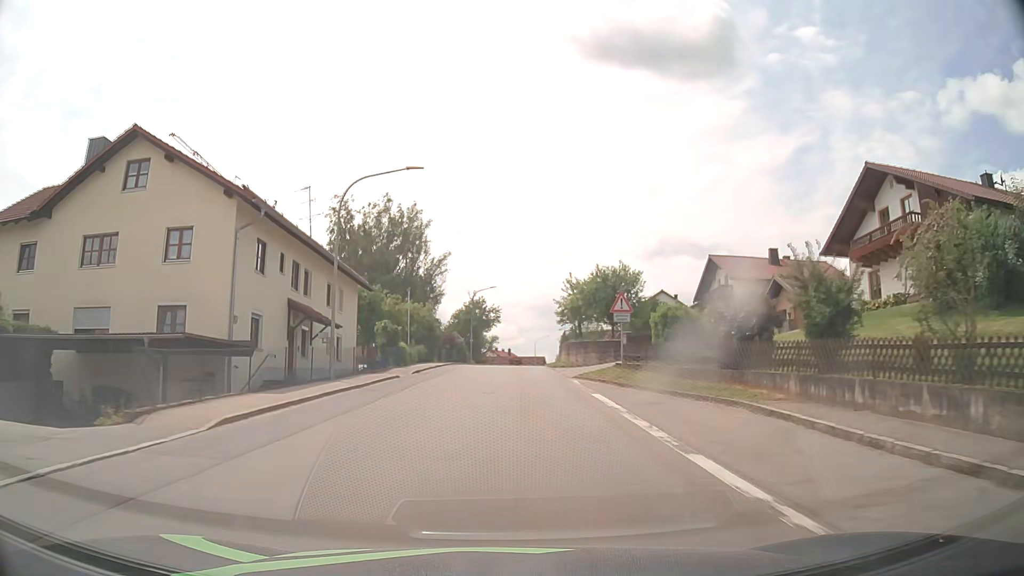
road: tertiary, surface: asphalt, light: Day
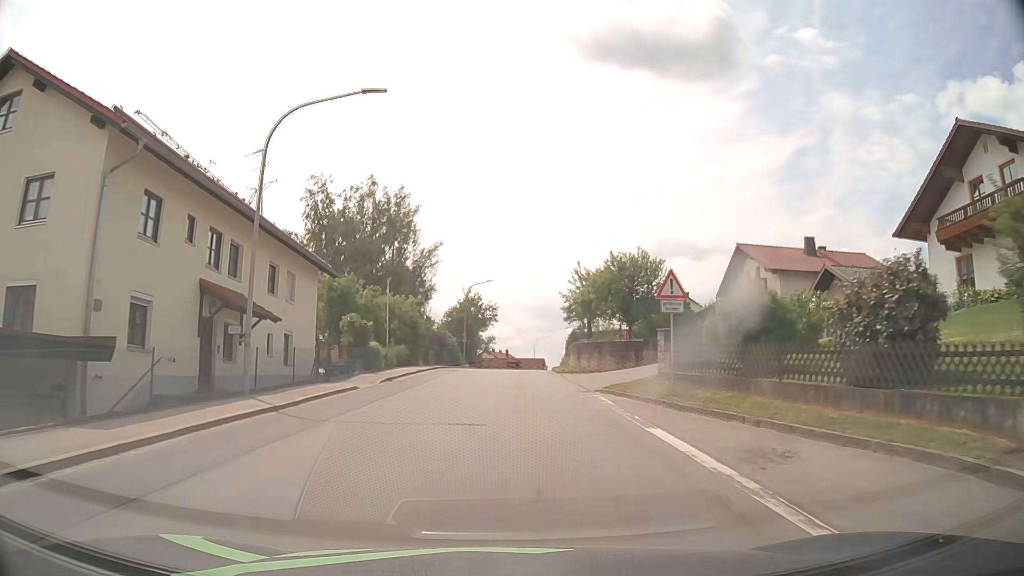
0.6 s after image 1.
(0.0, +7.6) m; 0°
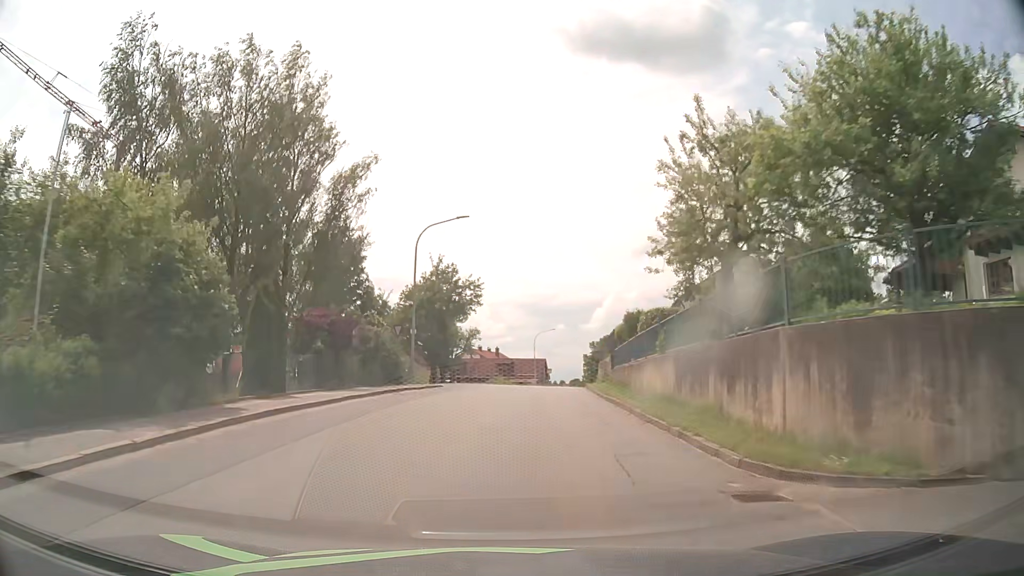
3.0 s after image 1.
(+0.2, +30.5) m; +1°
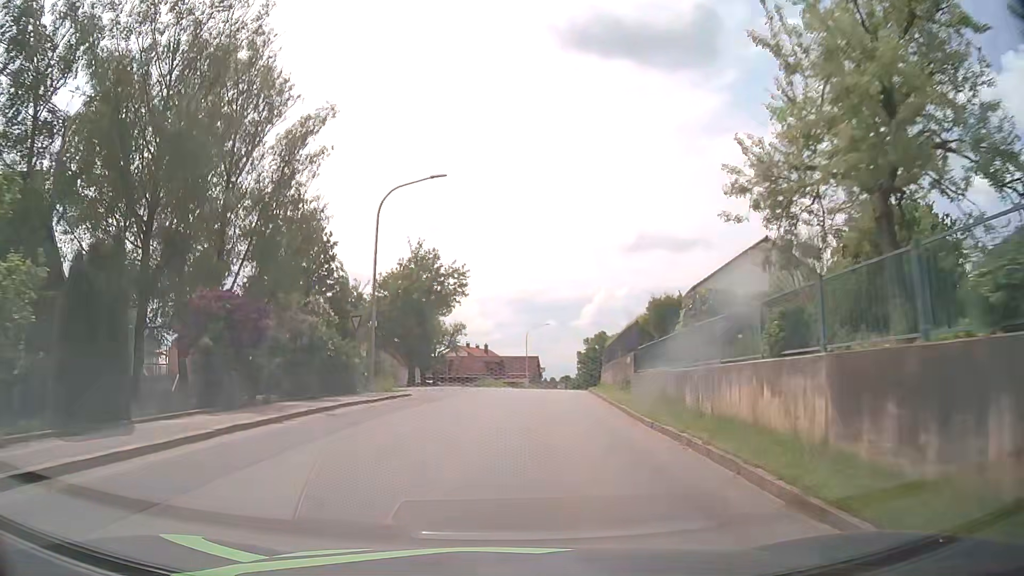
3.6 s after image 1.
(0.0, +7.6) m; +1°
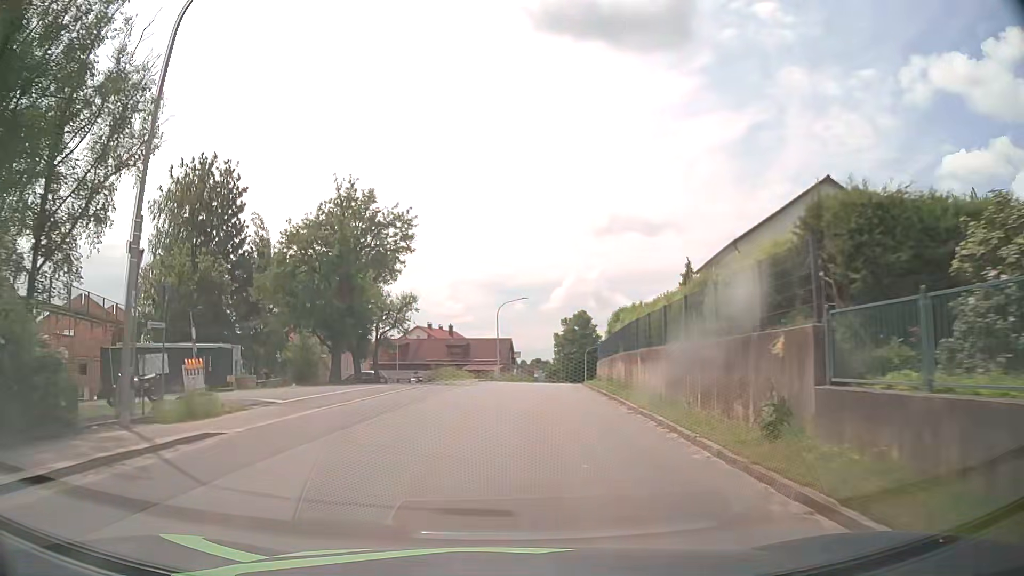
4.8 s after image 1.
(+0.4, +15.4) m; +2°
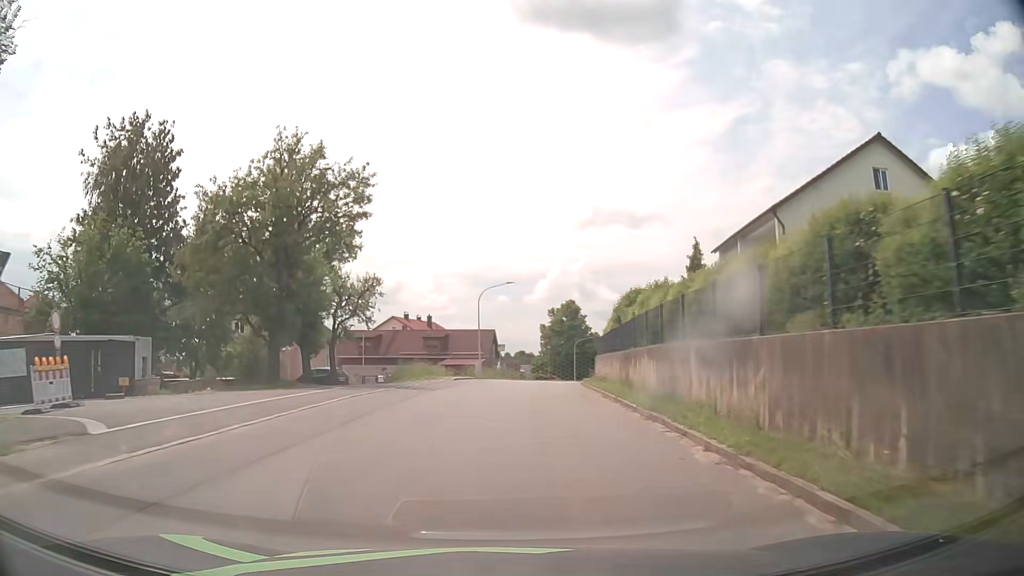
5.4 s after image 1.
(+0.1, +7.7) m; +2°
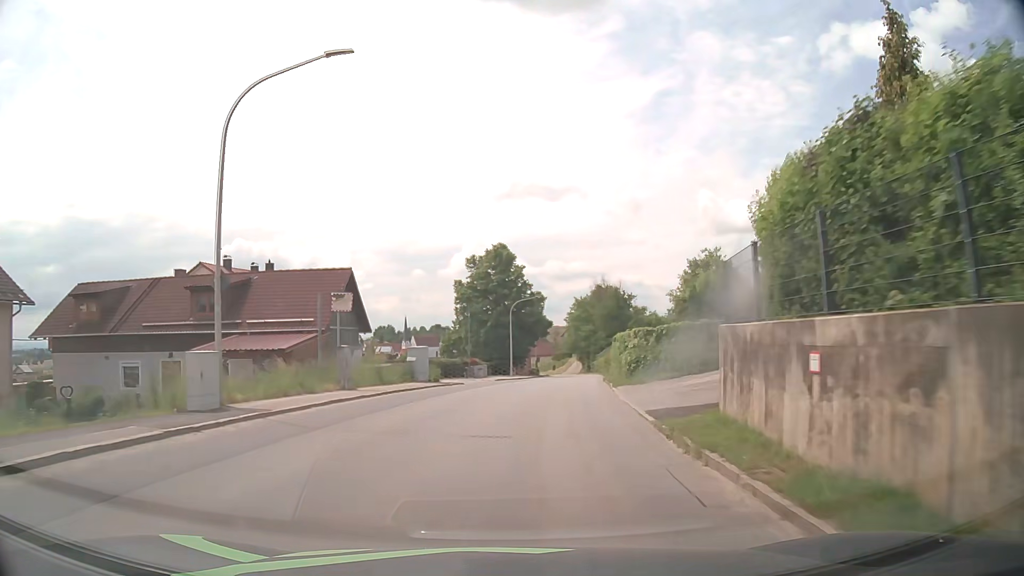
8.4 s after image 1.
(+2.0, +39.1) m; +7°
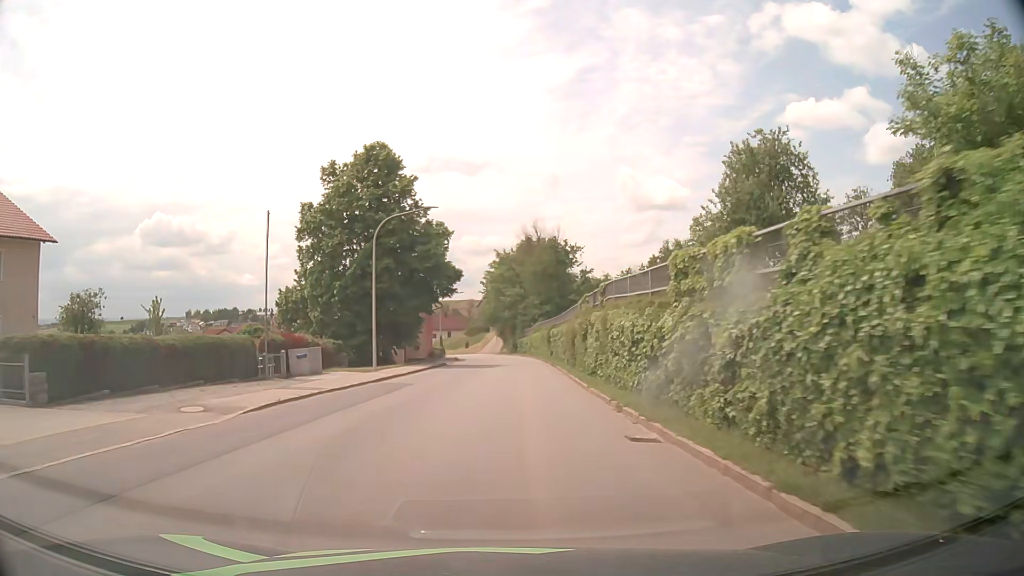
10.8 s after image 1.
(+2.4, +31.6) m; +7°
(0, +10) (0, +20) (+1, +30) (+1, +40) (+1, +50) (+1, +60) (0, +70) (-1, +80) (-2, +90) (-4, +100) m
